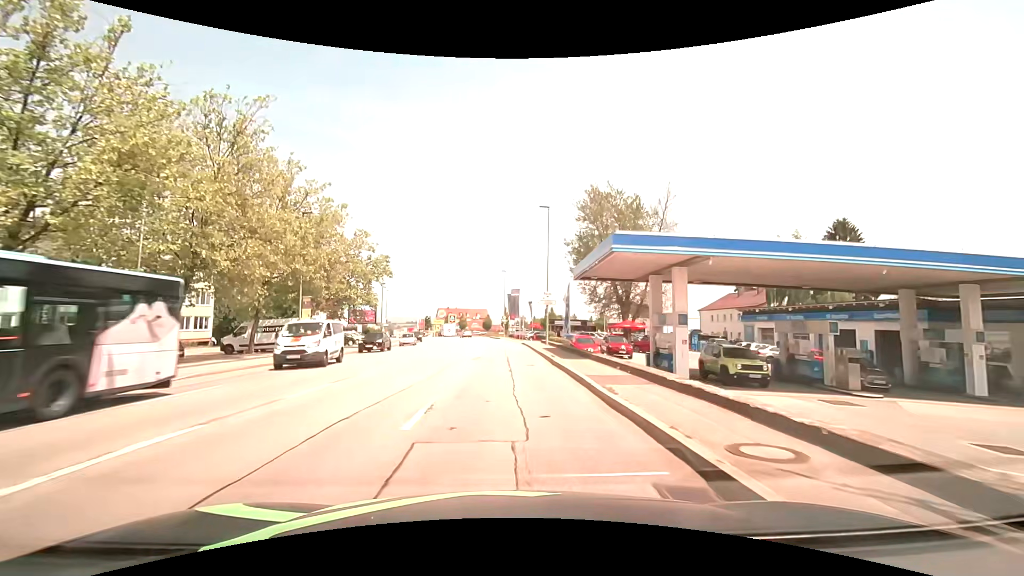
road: tertiary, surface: asphalt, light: Day
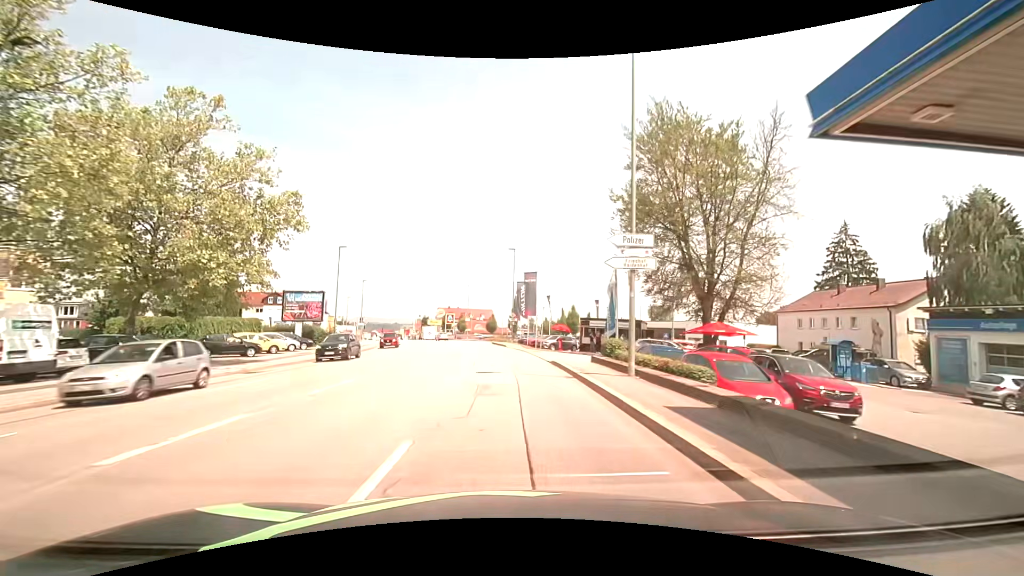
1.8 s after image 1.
(-0.2, +22.8) m; -1°
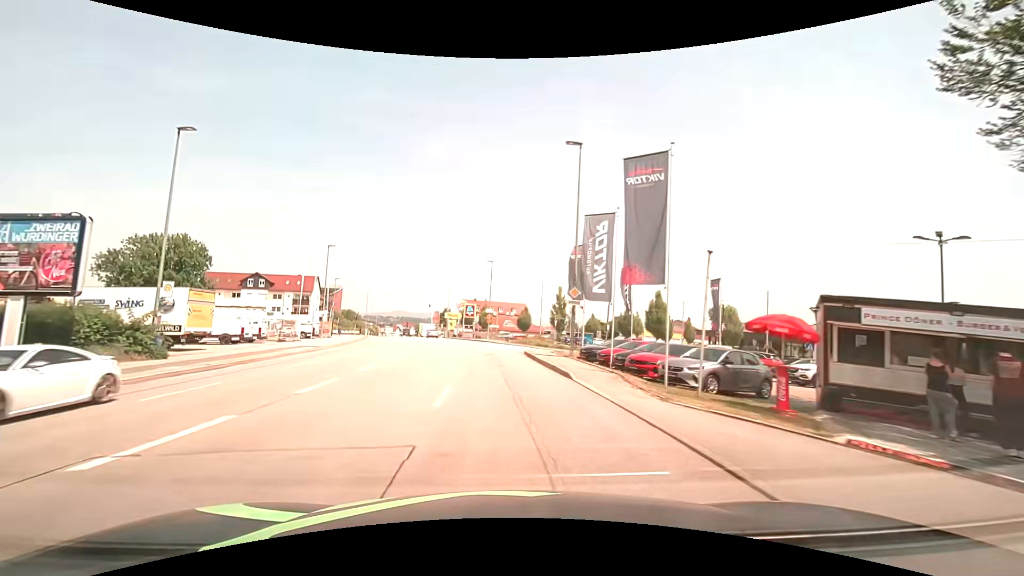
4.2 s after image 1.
(-0.6, +30.4) m; -4°
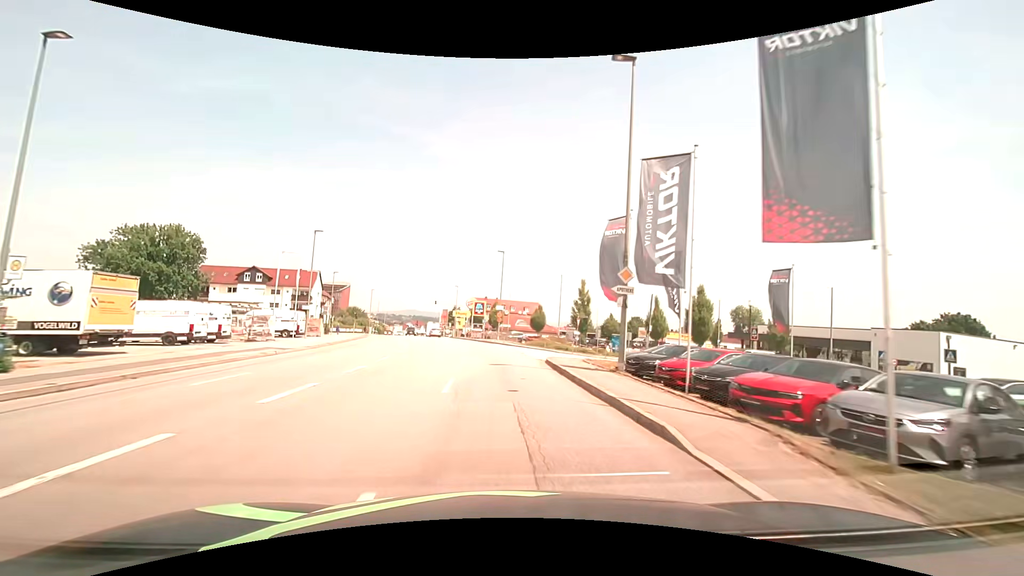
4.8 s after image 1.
(-0.1, +7.6) m; -1°
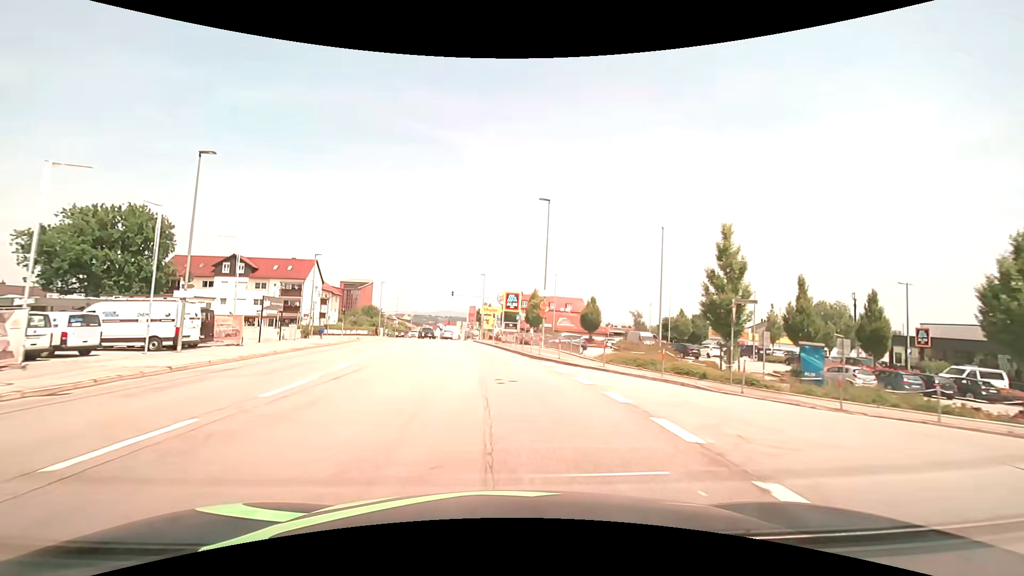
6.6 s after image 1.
(-0.8, +22.9) m; -4°
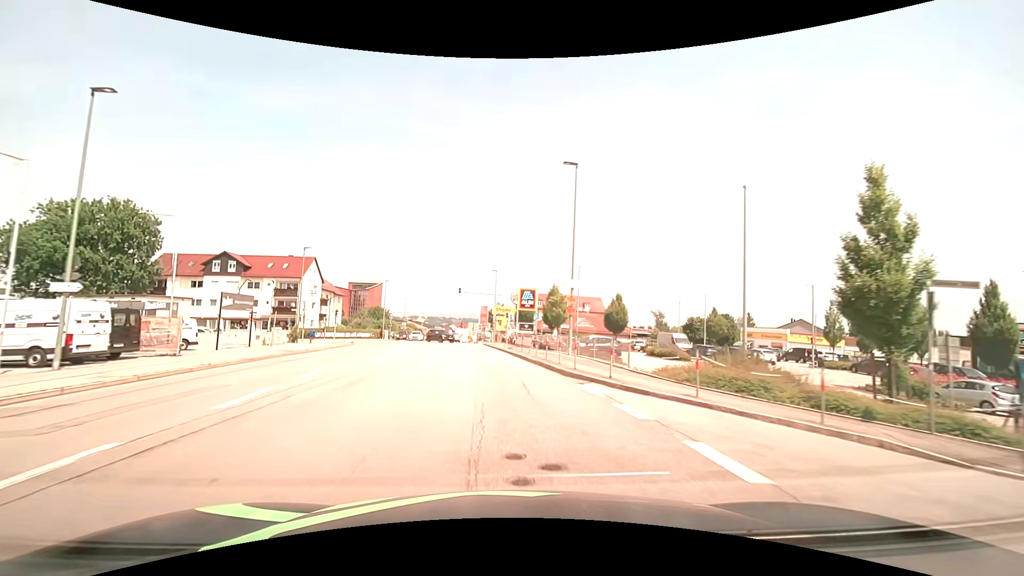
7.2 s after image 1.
(-0.1, +7.7) m; -1°
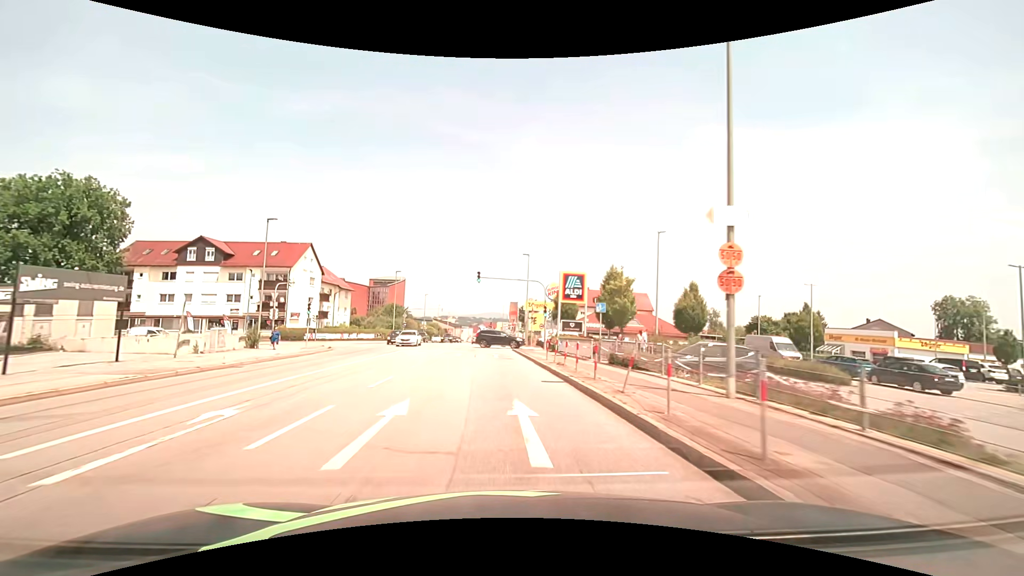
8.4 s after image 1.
(-0.5, +15.3) m; -4°
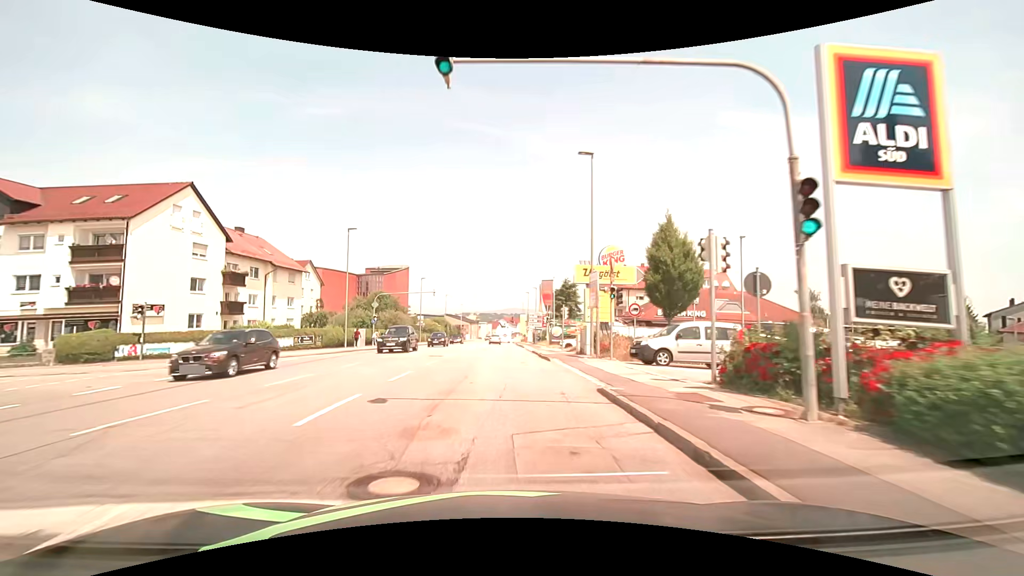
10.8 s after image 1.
(-0.9, +30.9) m; -3°
(0, +10) (0, +20) (0, +30) (0, +40) (0, +50) (0, +60) (0, +70) (0, +80) (0, +90) (0, +100) m
